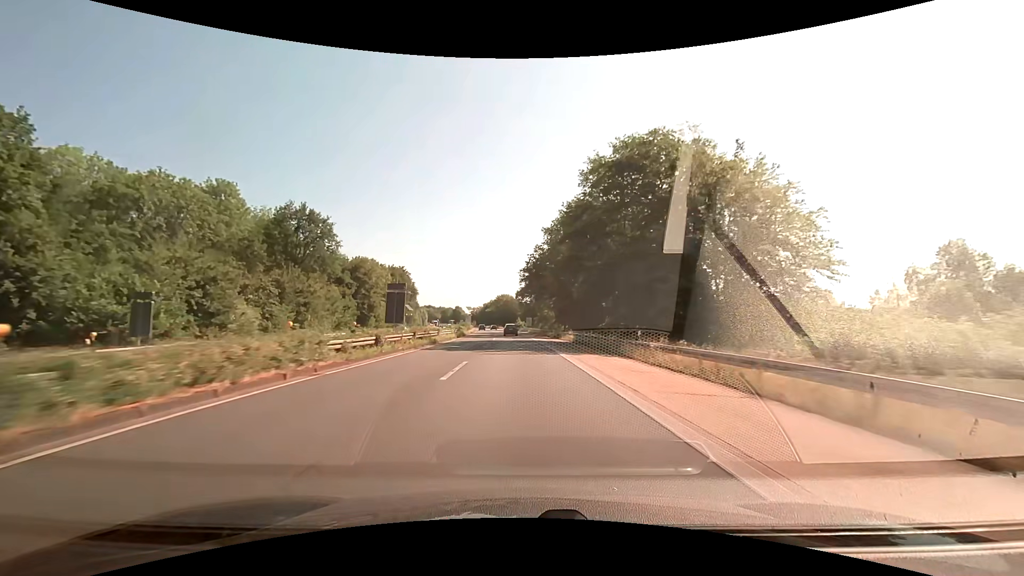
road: trunk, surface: asphalt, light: Day
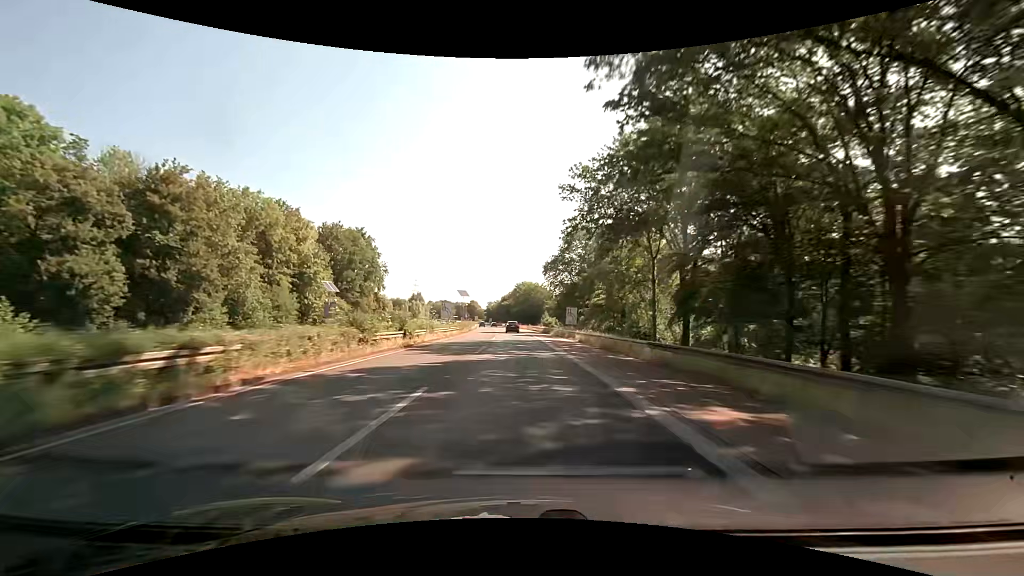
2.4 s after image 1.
(-1.6, +61.9) m; -3°
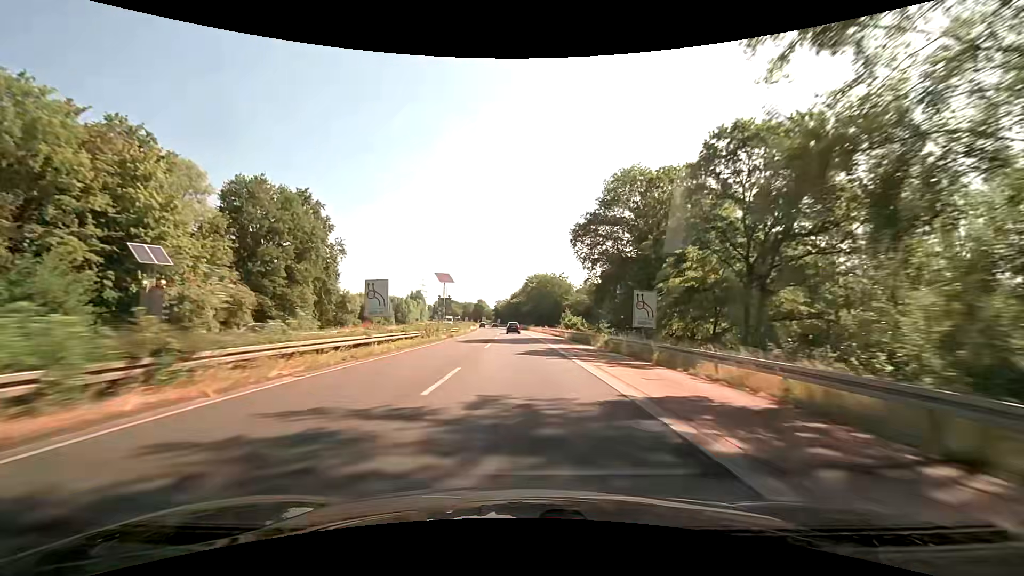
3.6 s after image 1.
(-0.4, +31.1) m; -1°
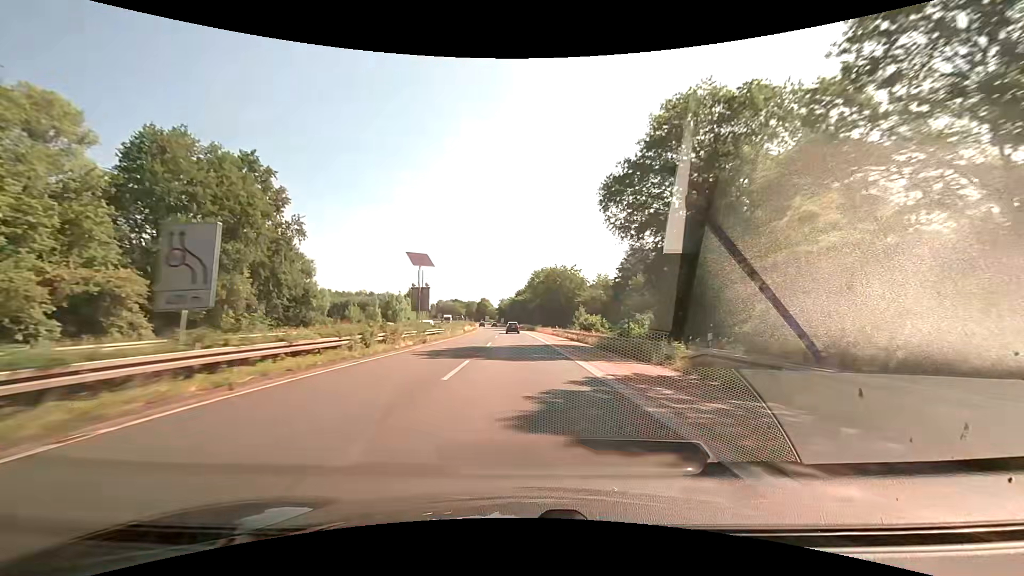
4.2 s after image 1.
(-0.1, +15.6) m; 0°
